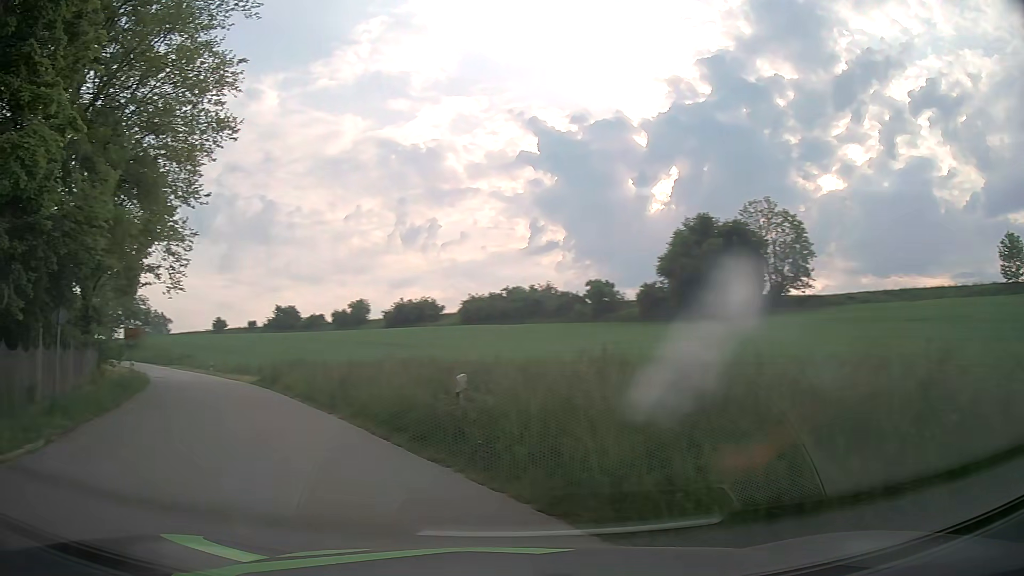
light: Day
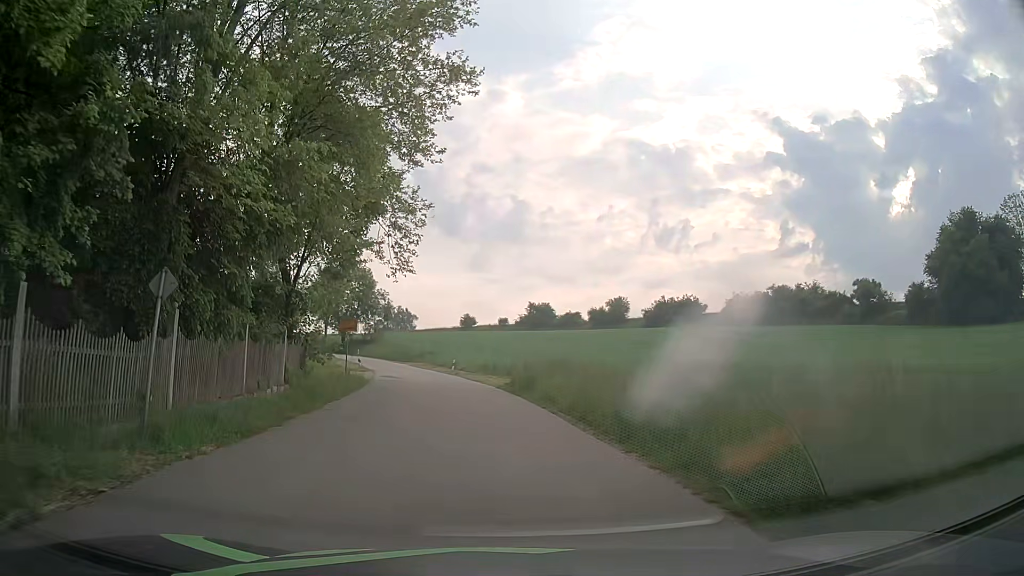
(-1.7, +6.6) m; -21°
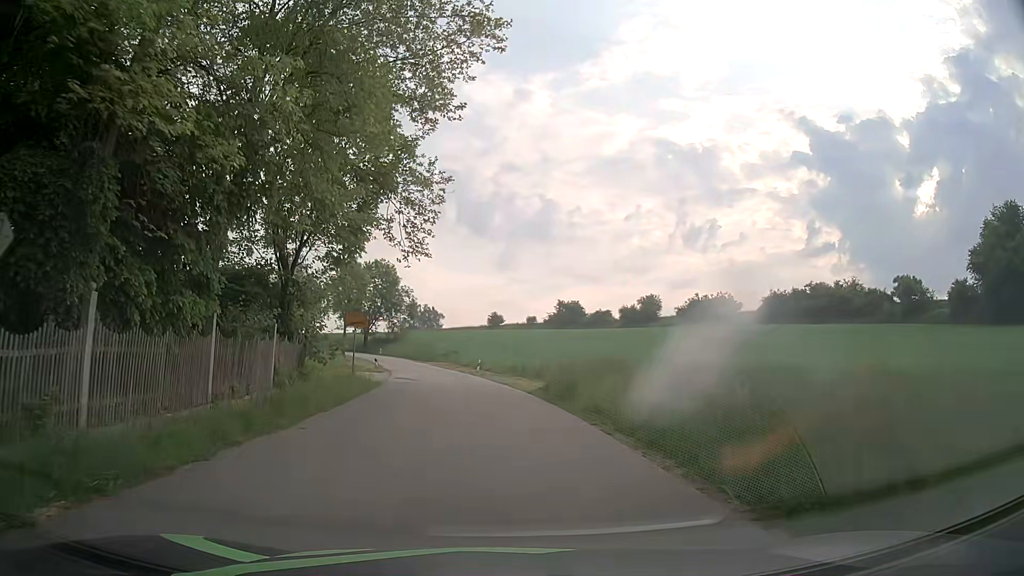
(-0.2, +4.5) m; -3°
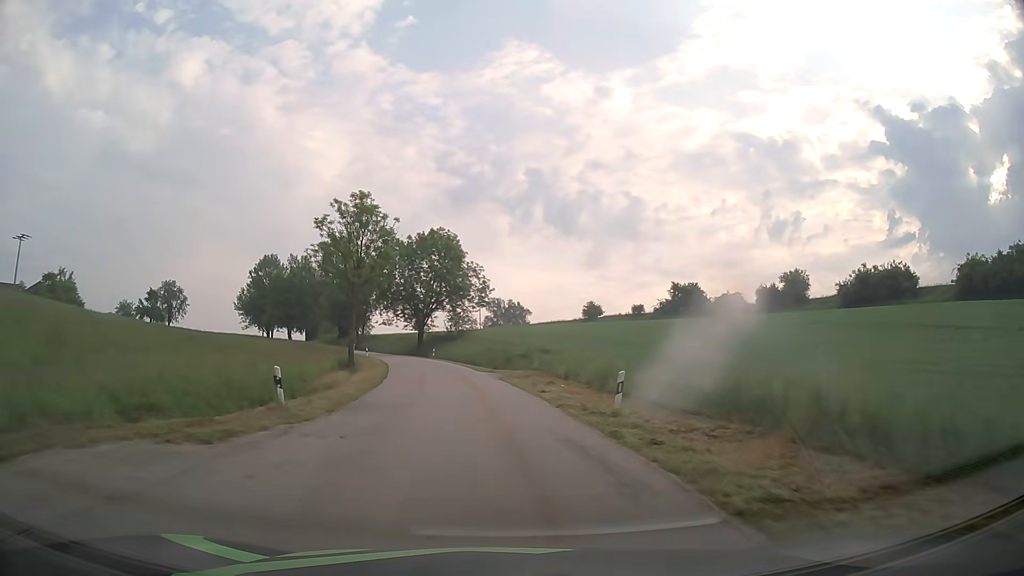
(-2.0, +34.2) m; -7°
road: tertiary
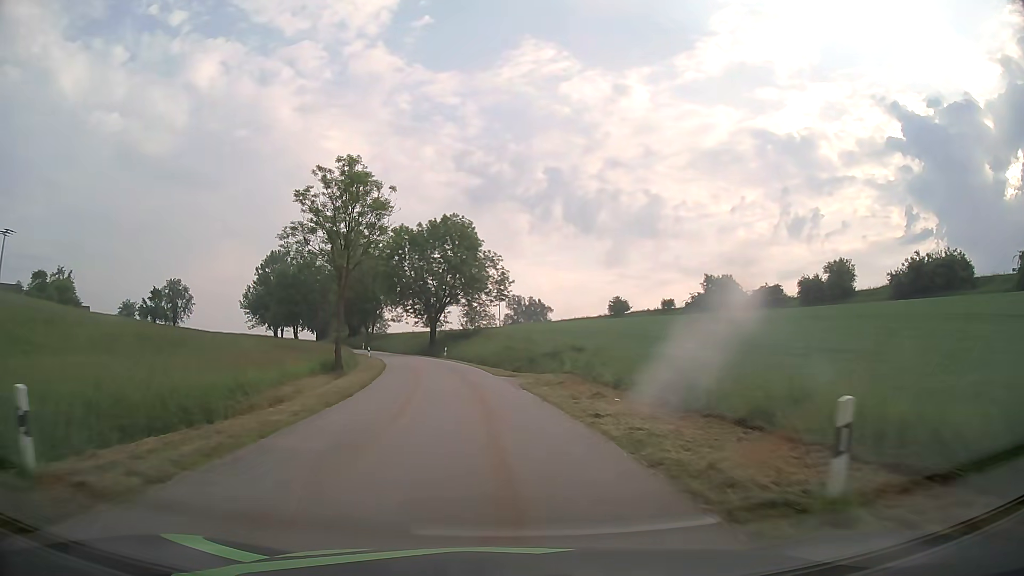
(-0.1, +9.2) m; -2°
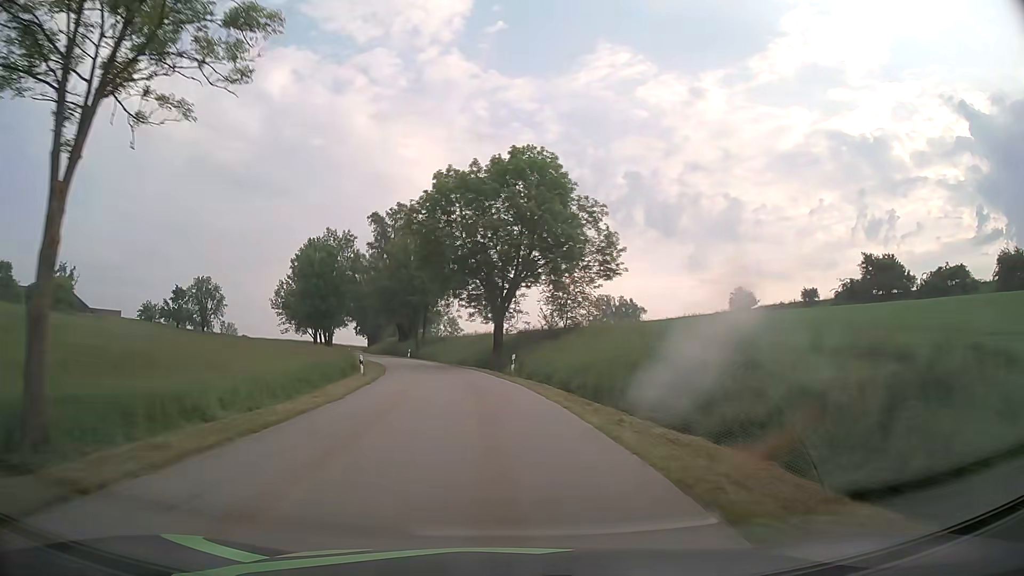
(-1.8, +30.9) m; -7°
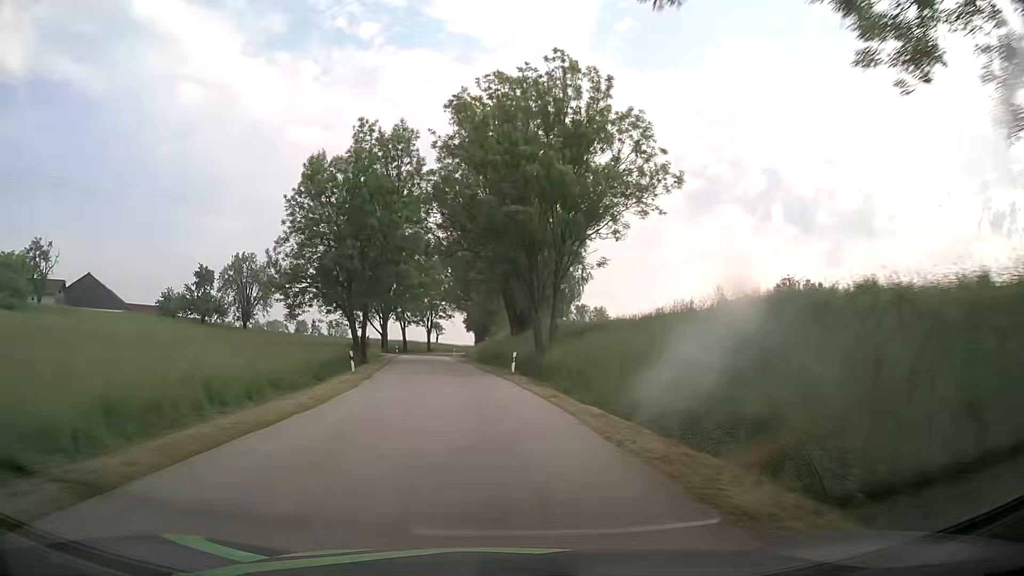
(-5.5, +51.4) m; -12°
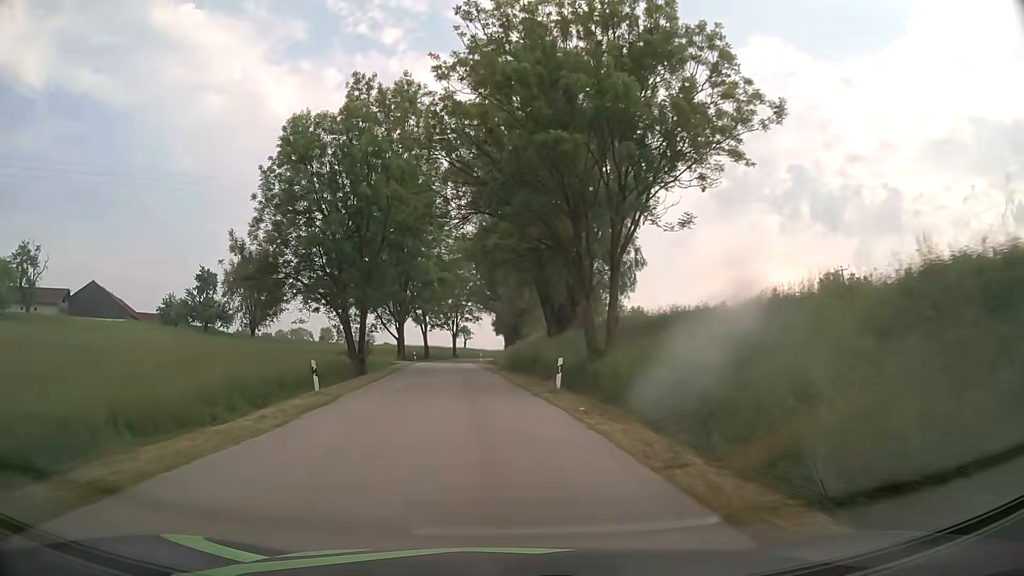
(-0.3, +10.5) m; -3°
(0, +10) (-1, +20) (-2, +30) (-3, +40) (-4, +50) (-5, +60) (-6, +70) (-6, +80) (-6, +90) (-5, +100) m
